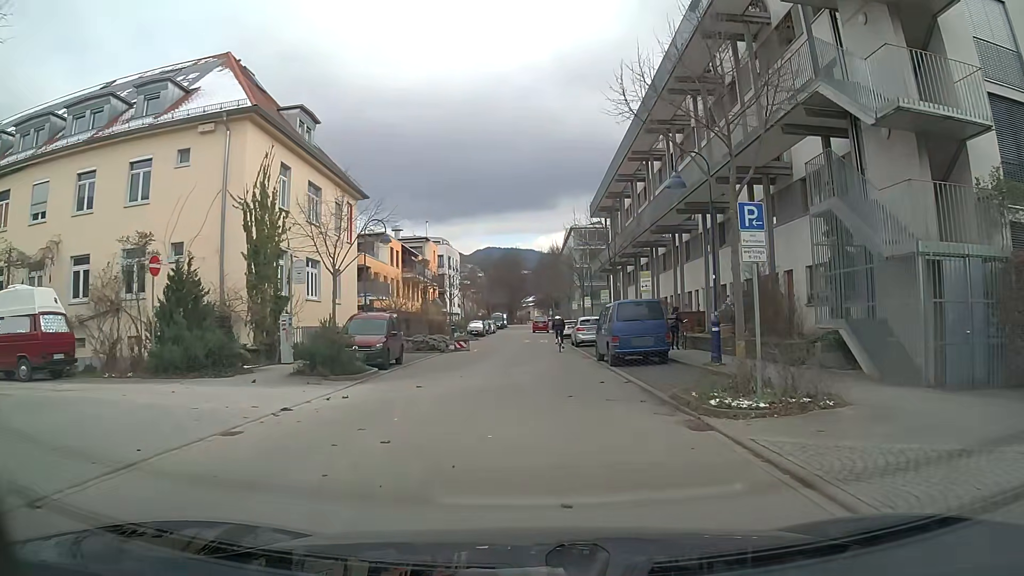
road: residential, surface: asphalt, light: Day
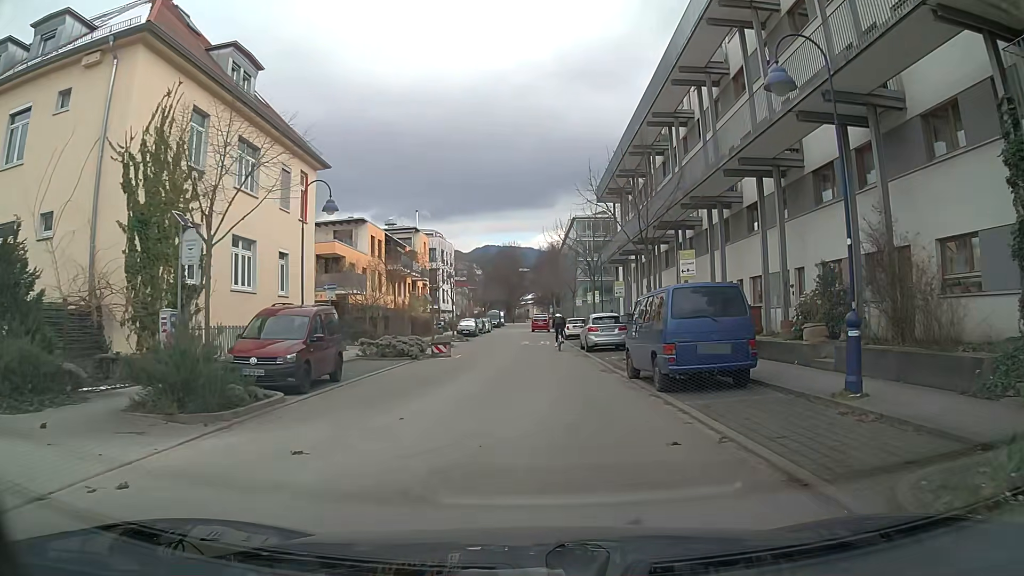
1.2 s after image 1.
(0.0, +7.9) m; +1°
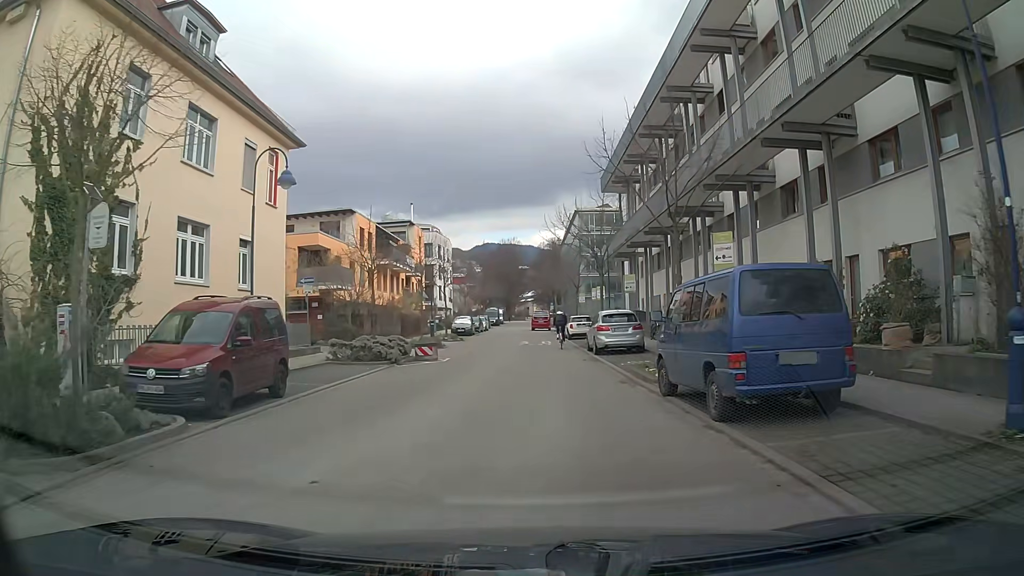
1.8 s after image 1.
(0.0, +3.9) m; 0°
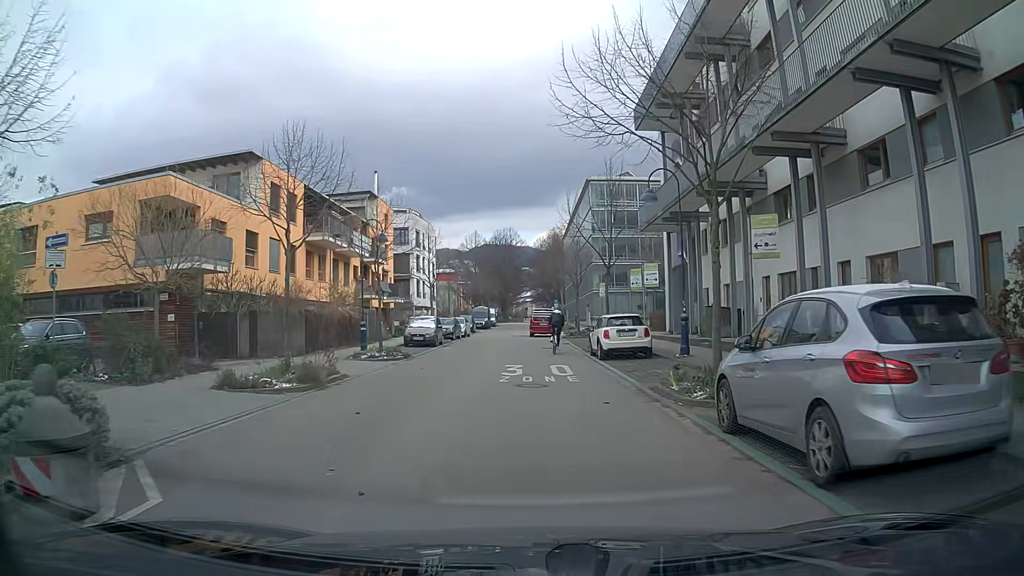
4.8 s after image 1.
(-0.1, +19.6) m; 0°
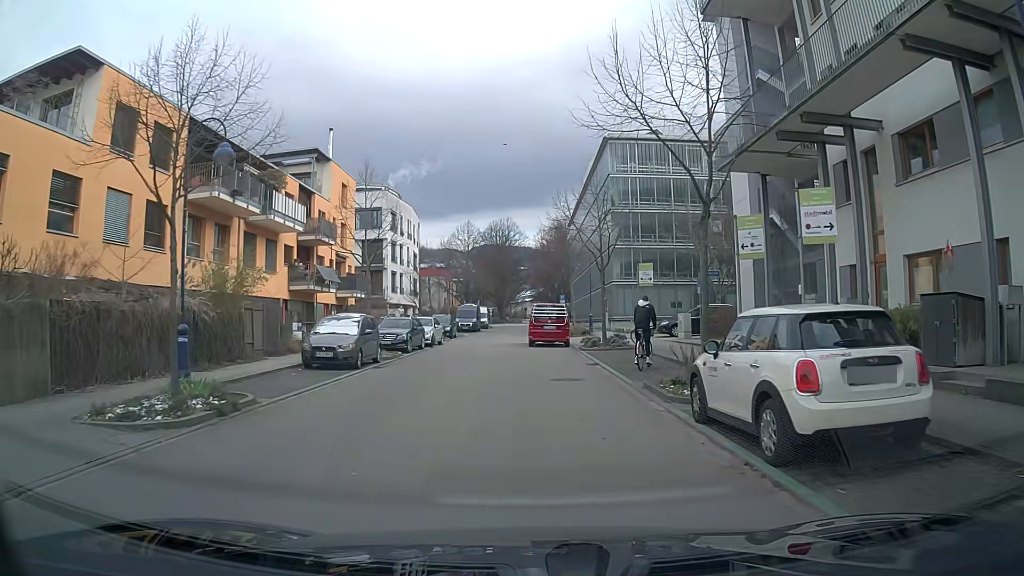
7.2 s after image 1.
(+0.1, +15.6) m; 0°
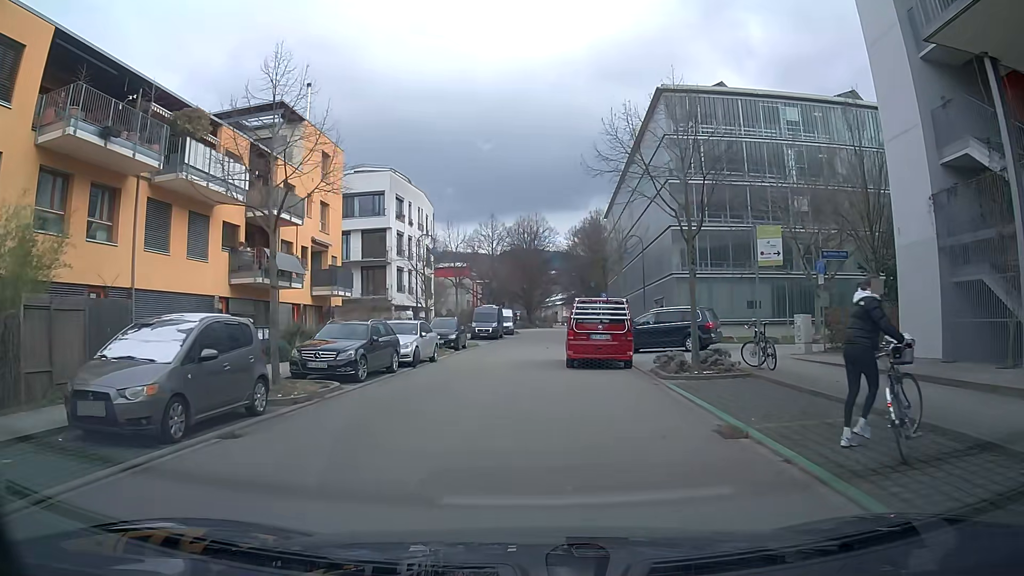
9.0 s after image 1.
(-0.2, +11.6) m; -3°
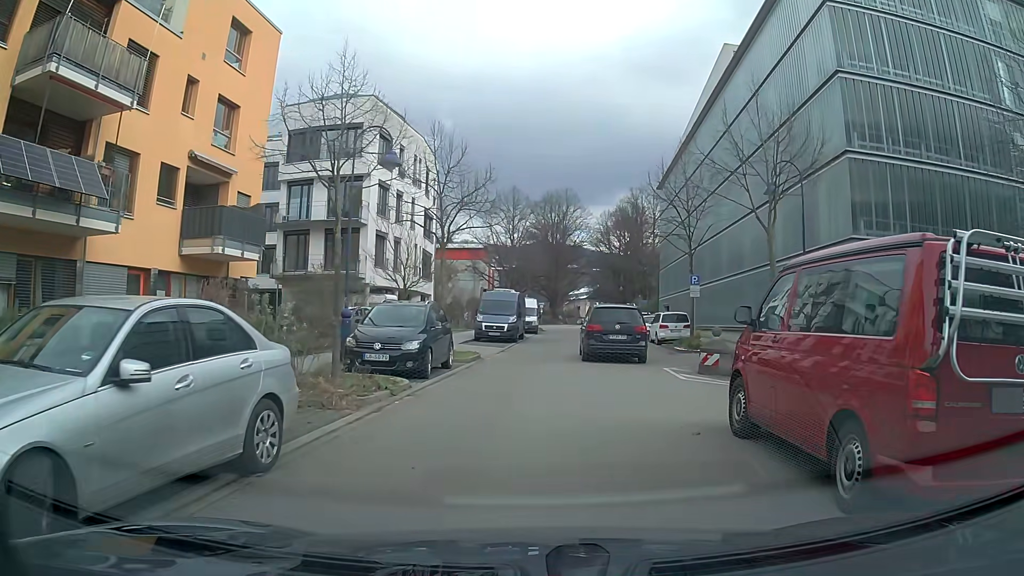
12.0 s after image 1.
(-0.7, +17.8) m; -1°
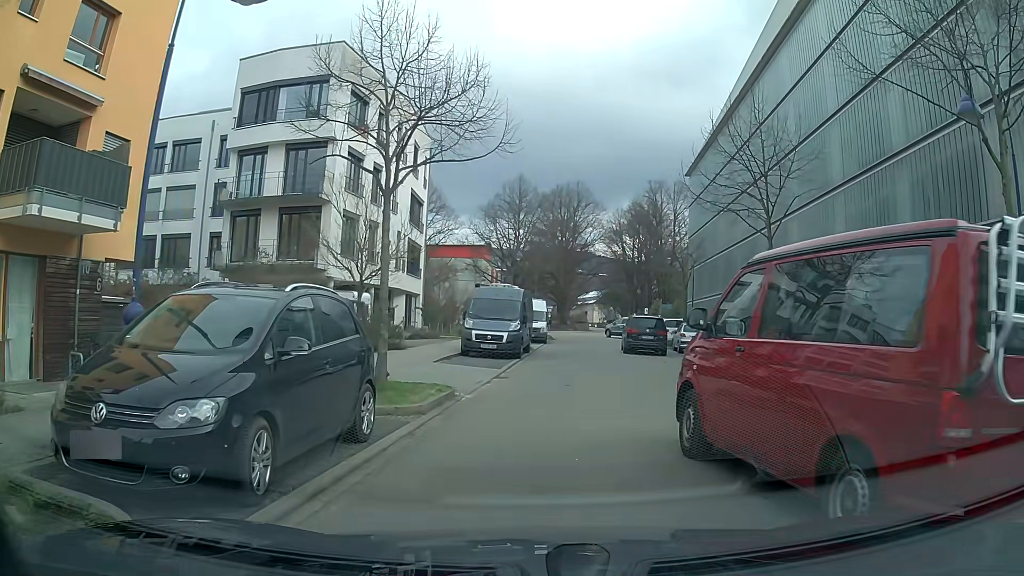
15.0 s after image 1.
(+0.2, +9.0) m; +2°
(+1, +10) (+2, +20) (+2, +30) (+3, +40) (+3, +50) (+1, +60) (-6, +67) (-15, +68) (-25, +69) (-35, +69) m
